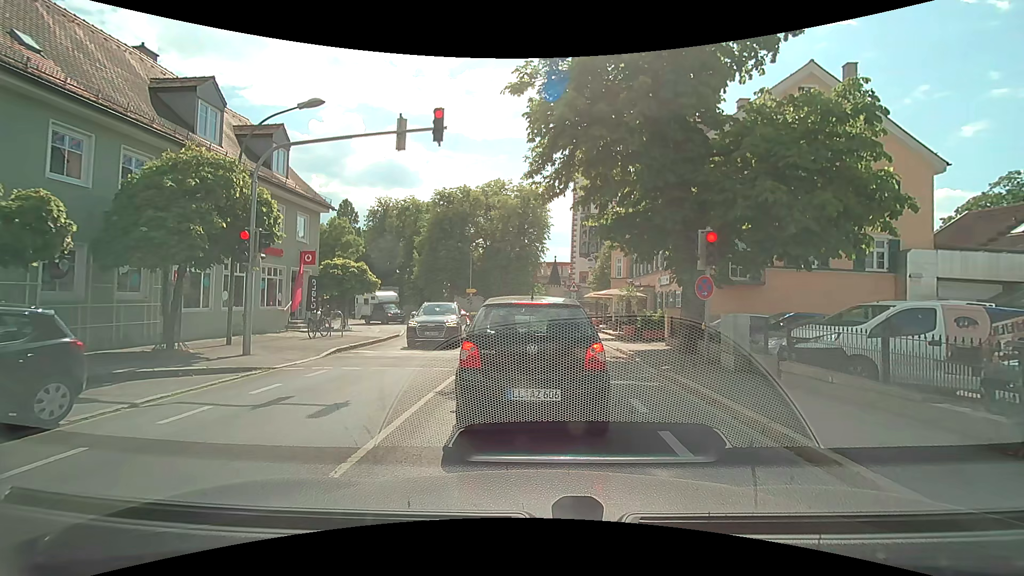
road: secondary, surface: asphalt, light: Day
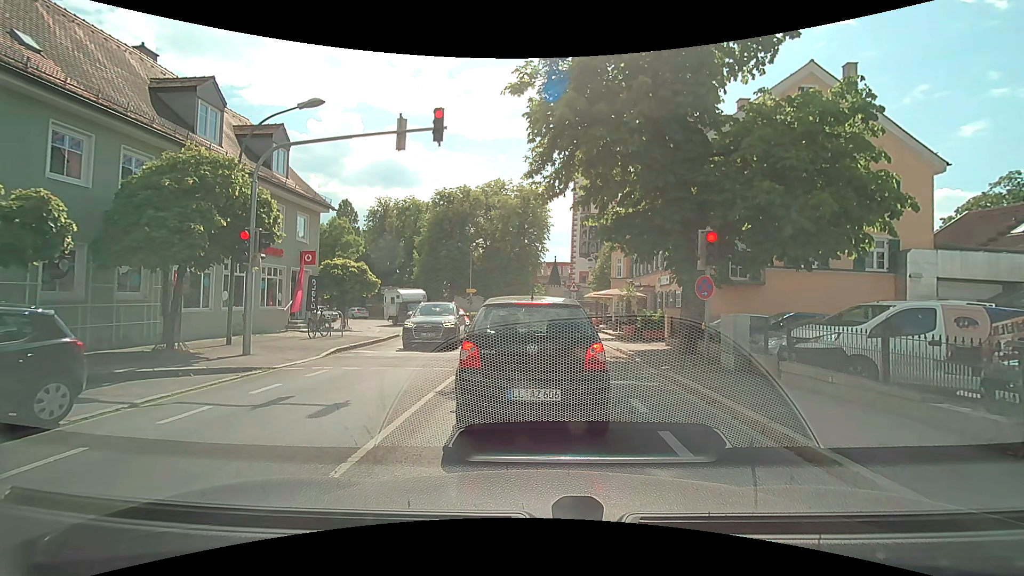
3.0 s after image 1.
(0.0, 0.0) m; 0°
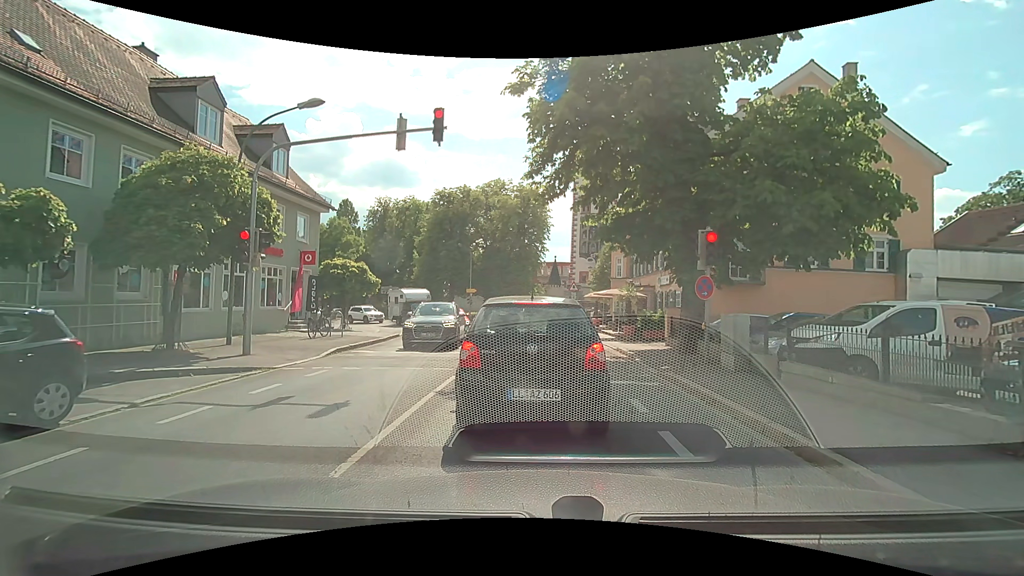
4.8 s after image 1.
(0.0, 0.0) m; 0°
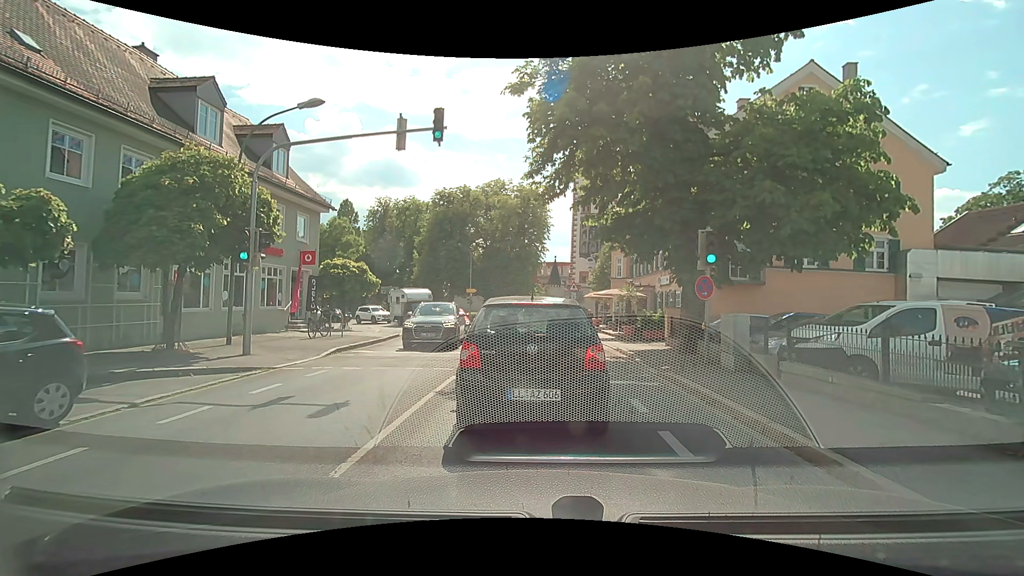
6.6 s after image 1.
(0.0, 0.0) m; 0°
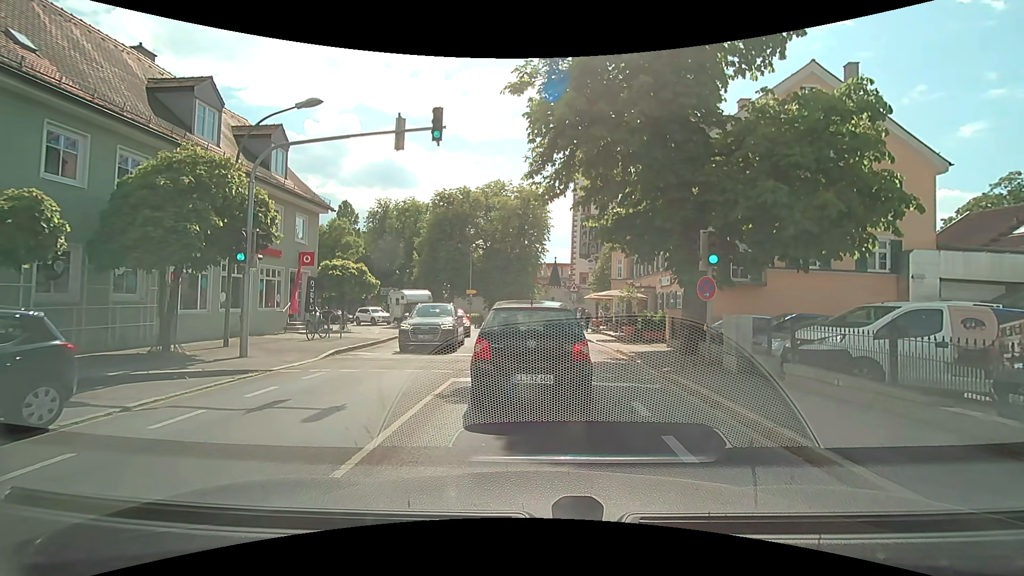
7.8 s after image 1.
(0.0, +0.1) m; 0°
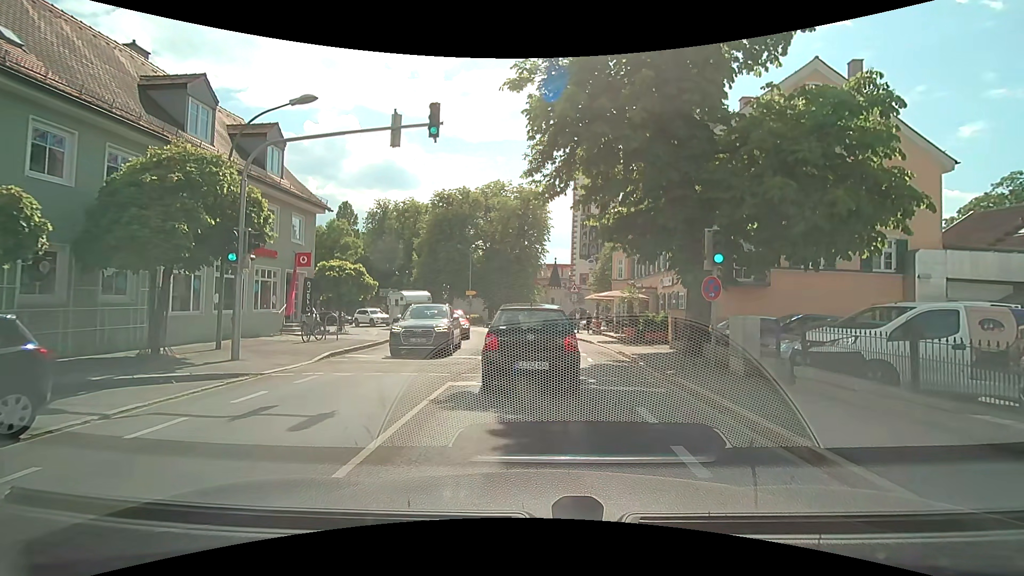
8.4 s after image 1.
(0.0, +0.4) m; 0°
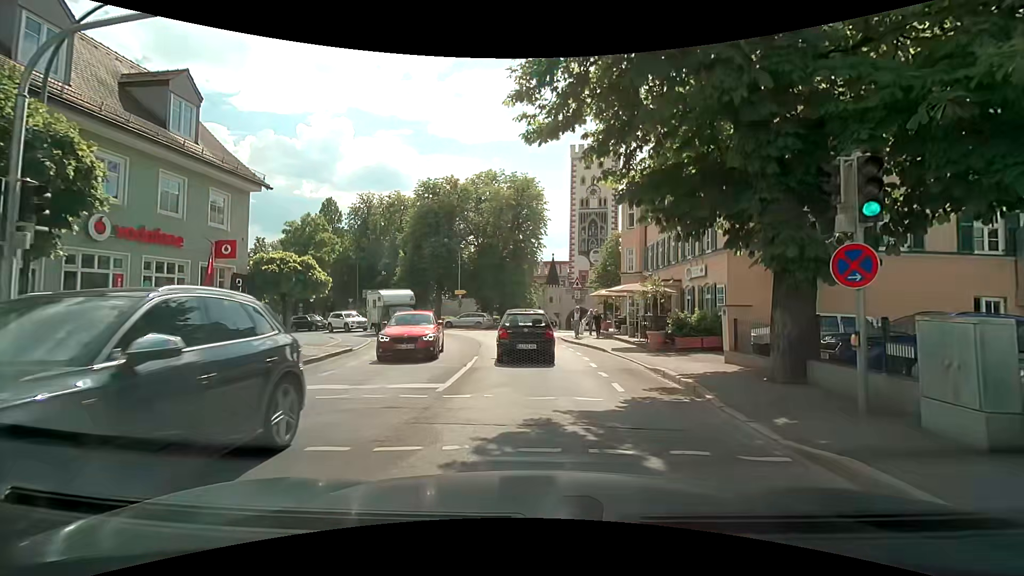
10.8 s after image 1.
(0.0, +5.8) m; 0°
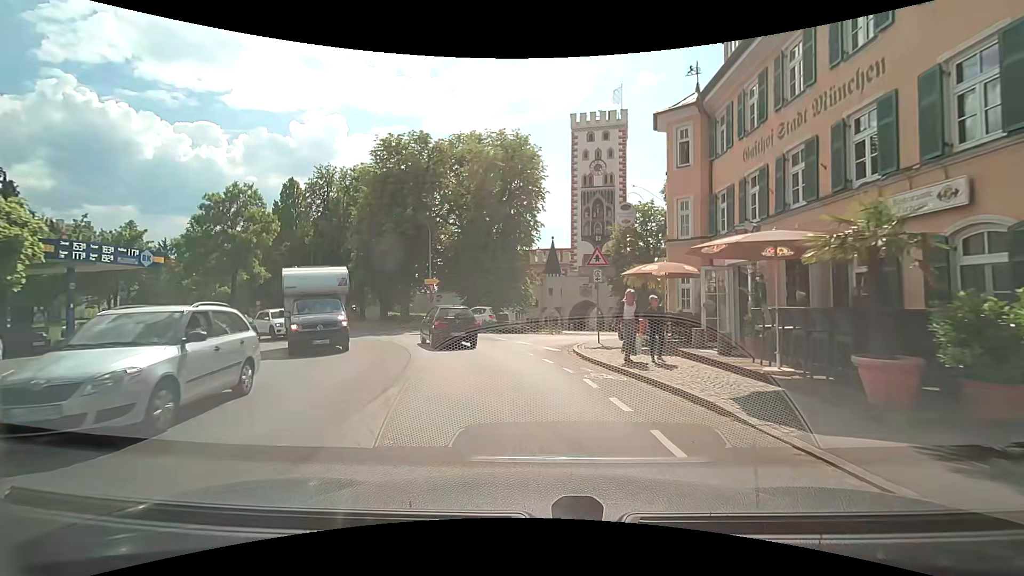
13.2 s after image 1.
(0.0, +12.6) m; 0°
